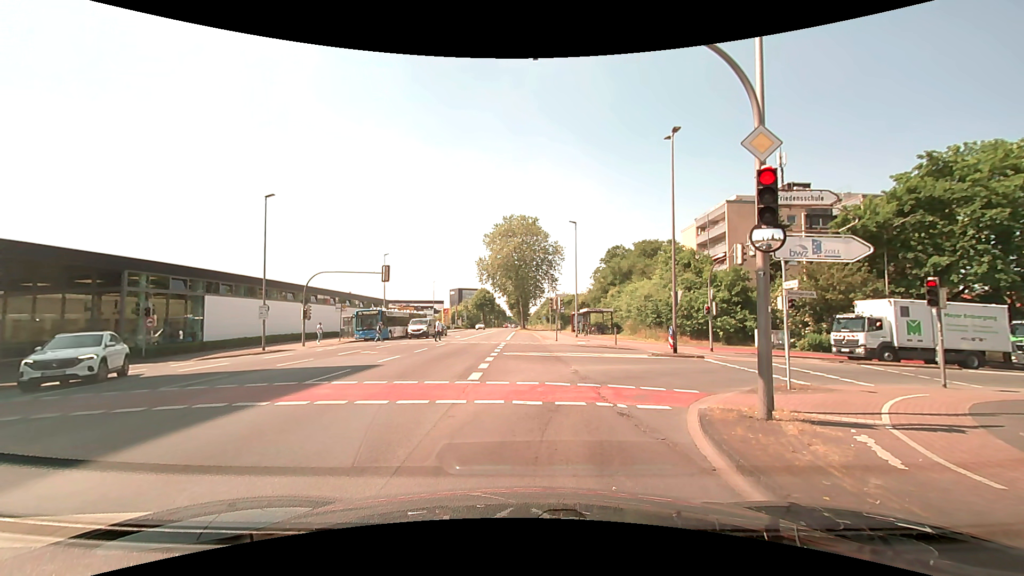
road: secondary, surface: asphalt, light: Day
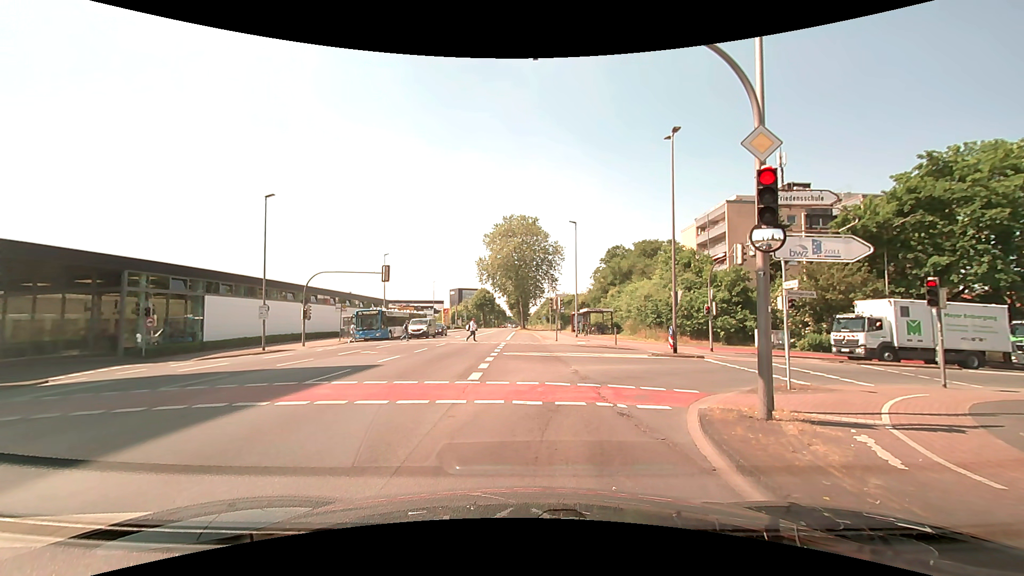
(0.0, 0.0) m; 0°
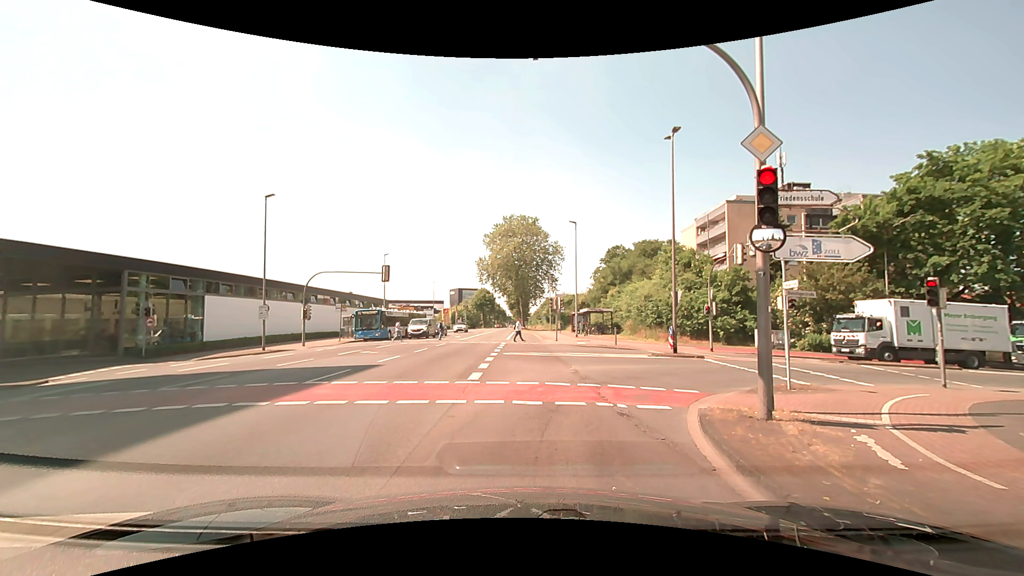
(0.0, 0.0) m; 0°
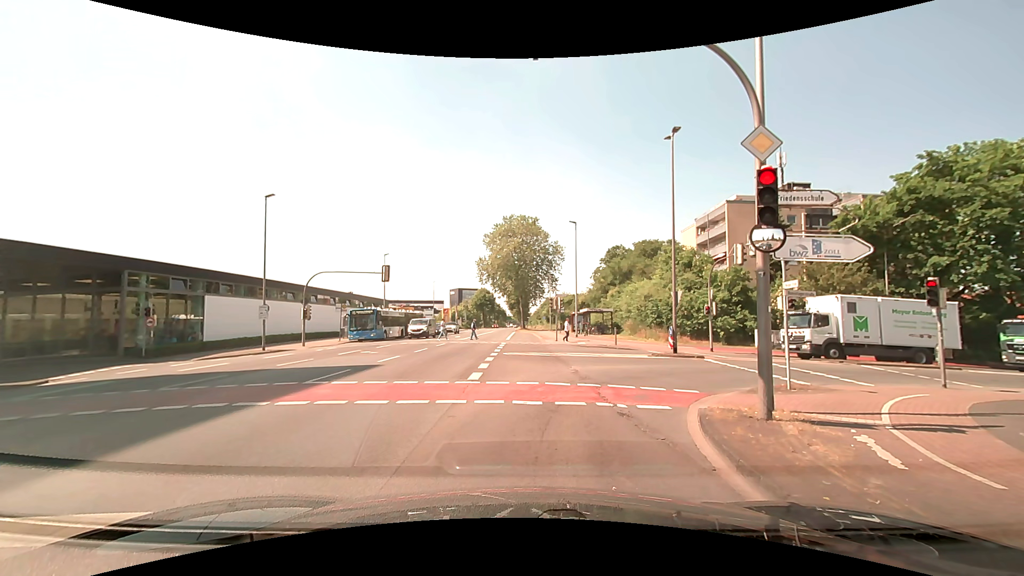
(0.0, 0.0) m; 0°
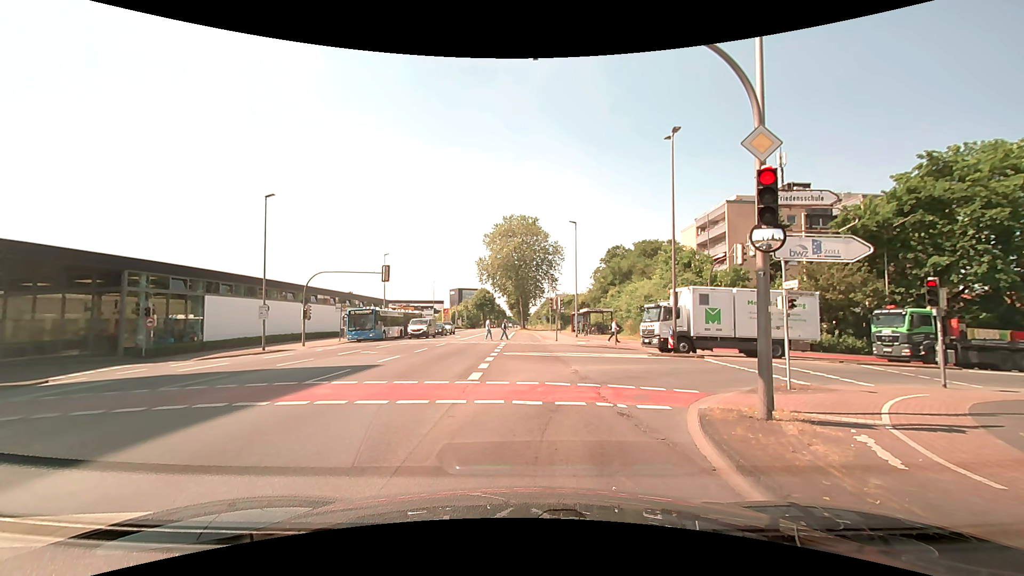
(0.0, 0.0) m; 0°
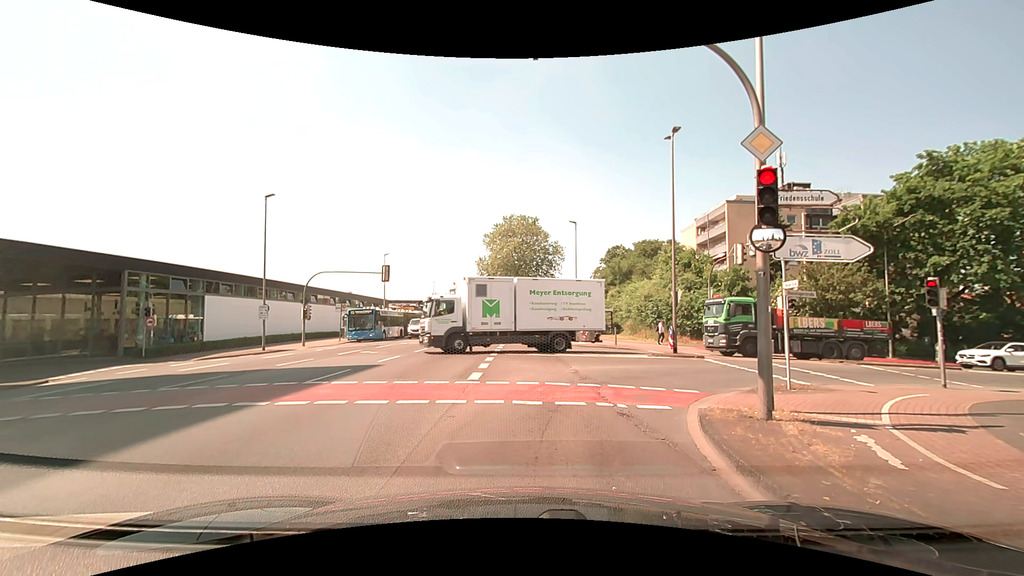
(0.0, 0.0) m; 0°
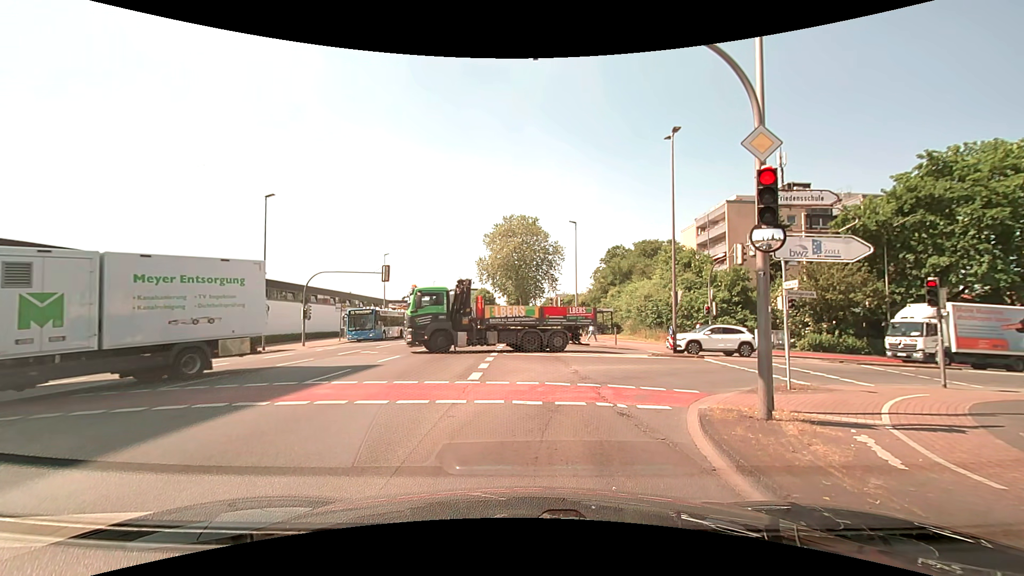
(0.0, 0.0) m; 0°
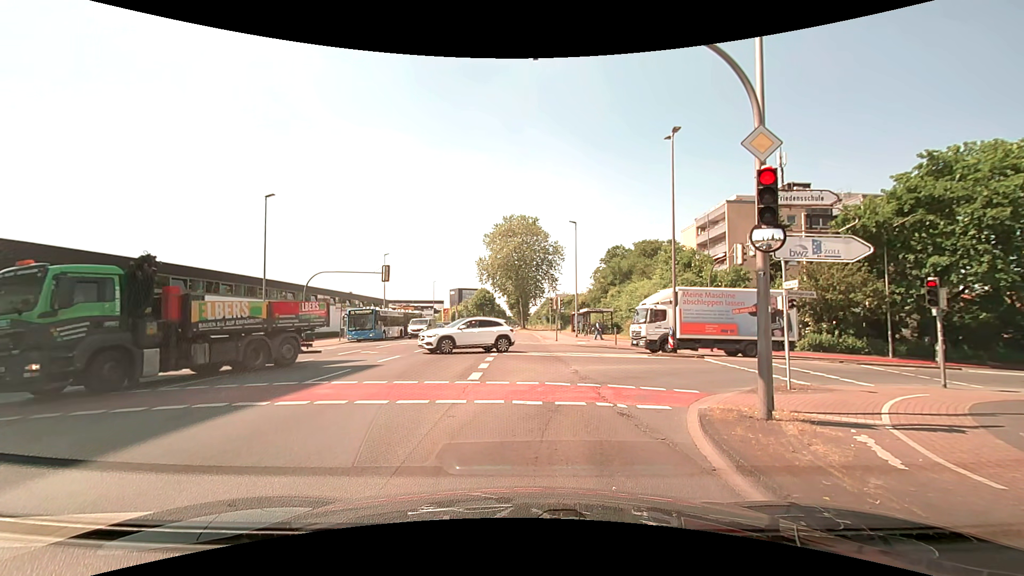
(0.0, 0.0) m; 0°
(0, +10) (+4, +19) (+13, +23) (+22, +25) (+32, +27) (+42, +29) (+52, +31) (+61, +34) (+71, +36) (+81, +39) m
